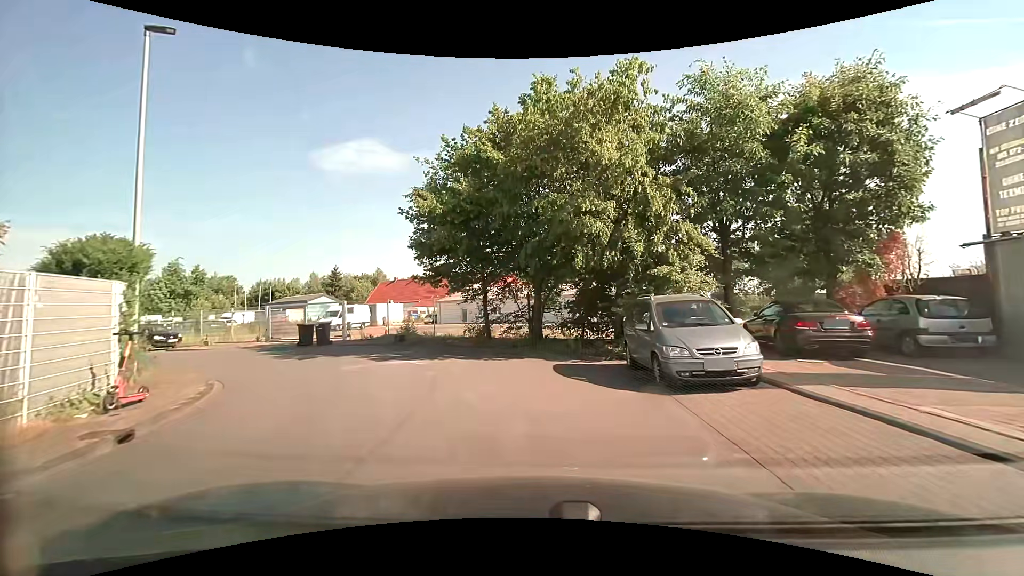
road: unclassified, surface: asphalt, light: Day
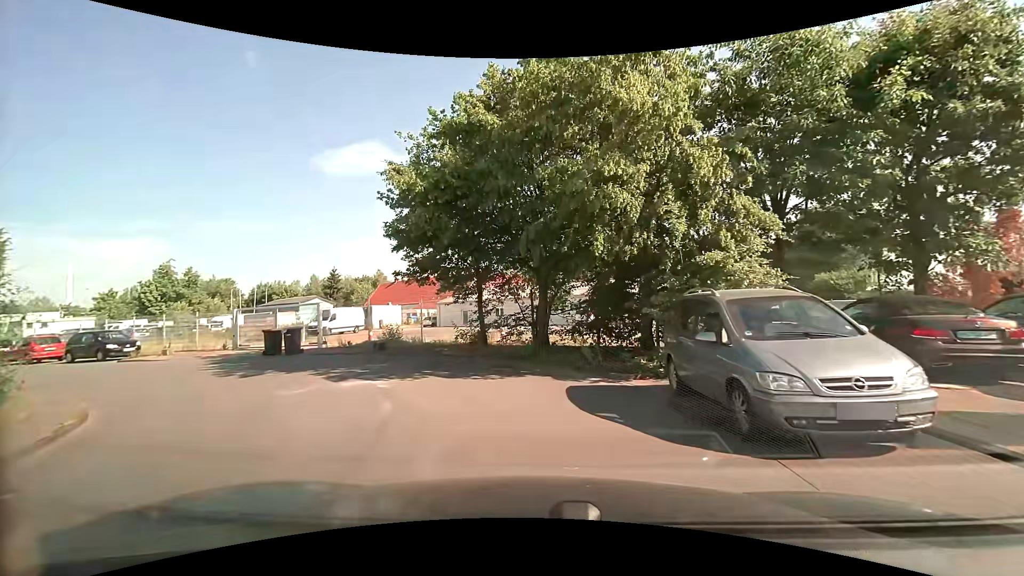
(0.0, +3.3) m; 0°
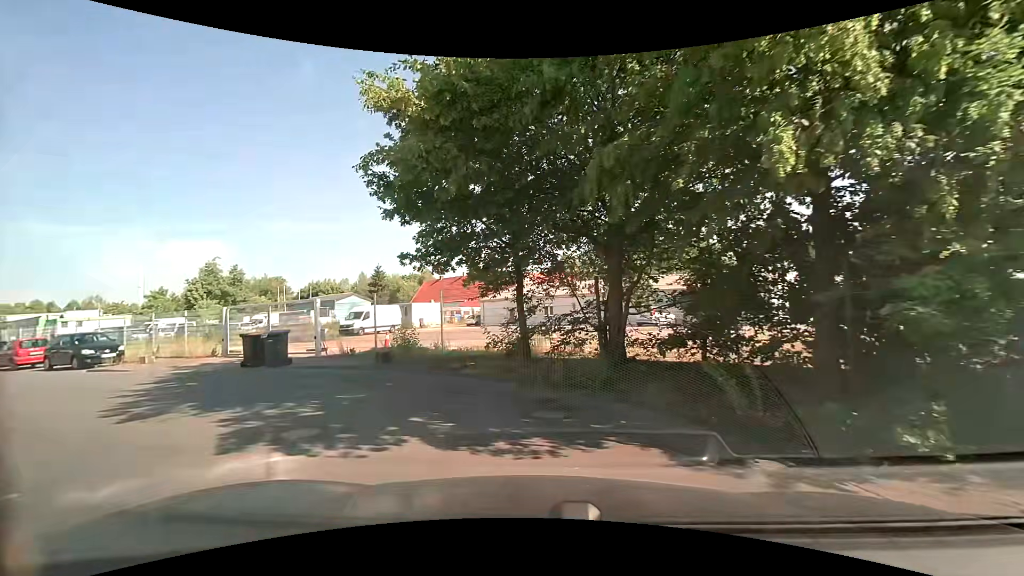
(-0.2, +5.3) m; -4°
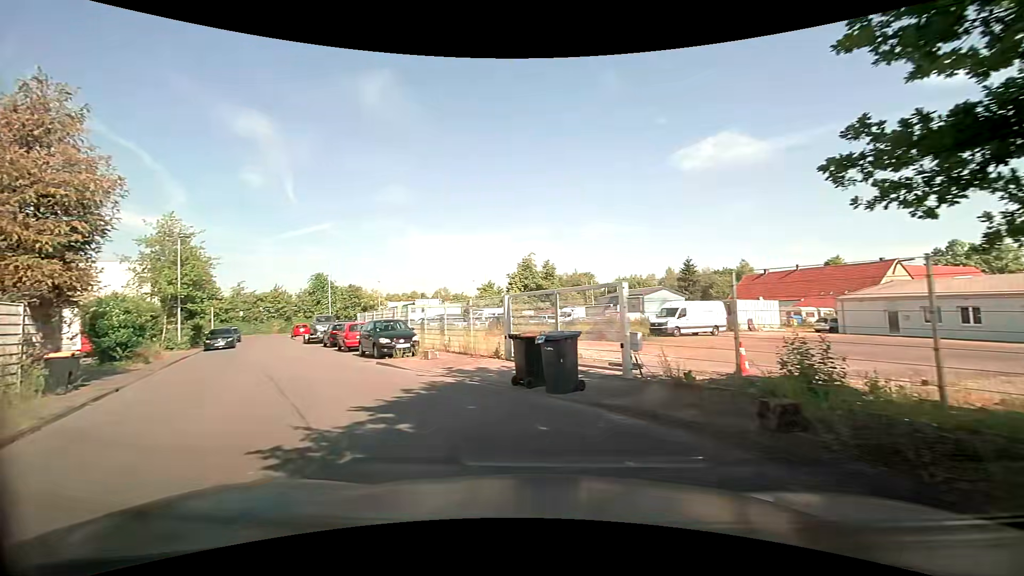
(-2.1, +7.2) m; -35°
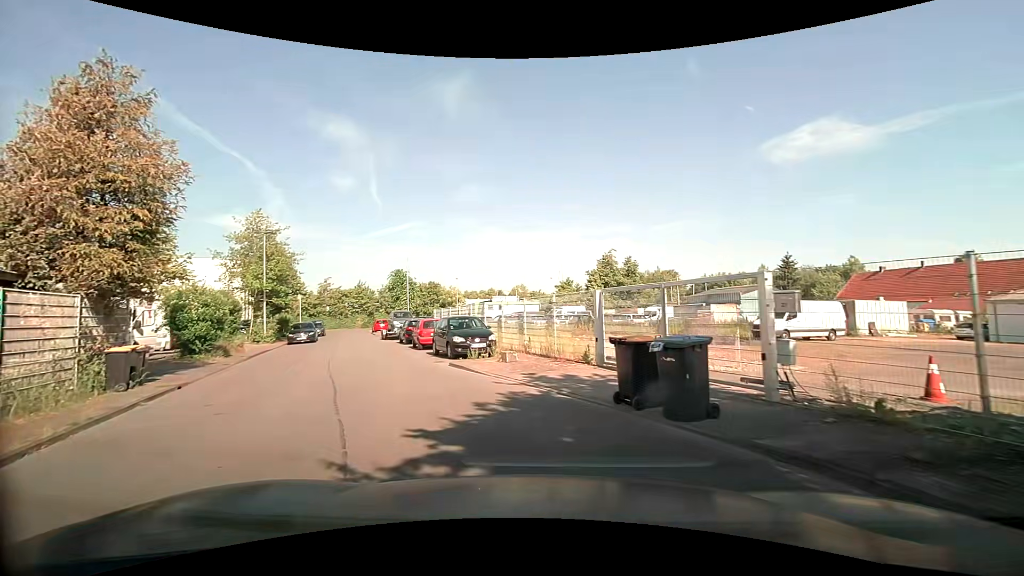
(-0.2, +2.1) m; -7°
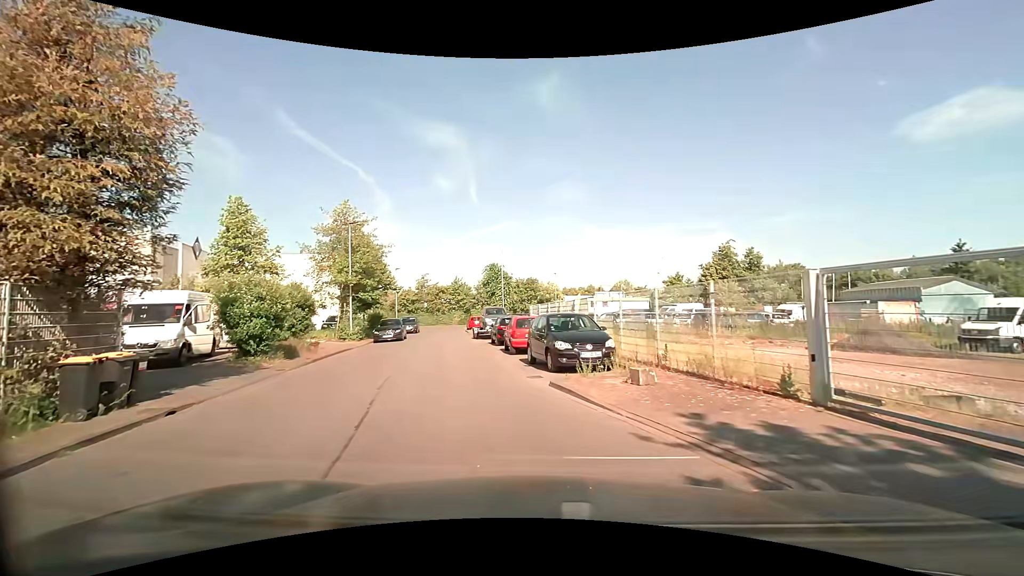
(-0.5, +4.9) m; -11°
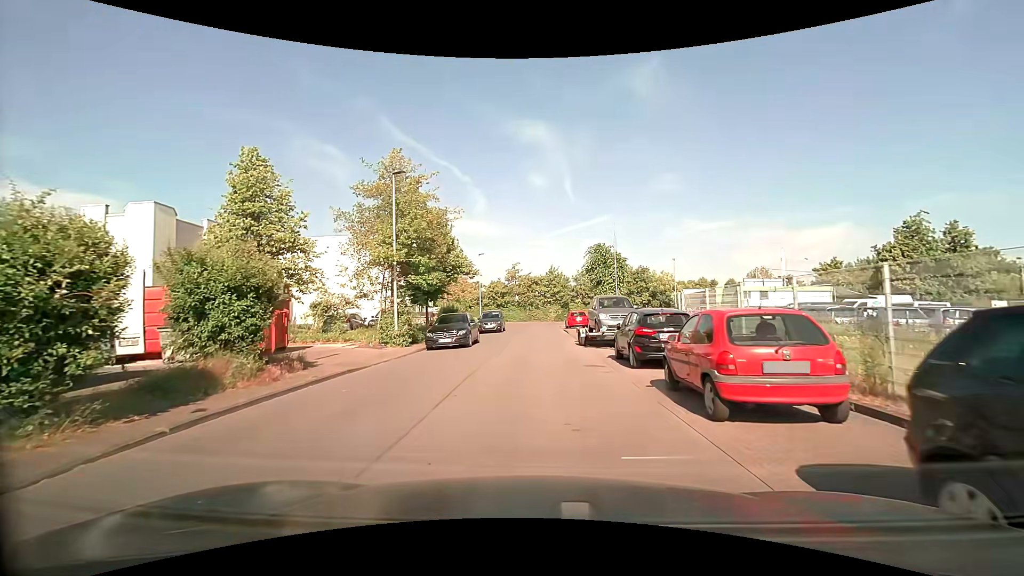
(-1.6, +11.9) m; -12°
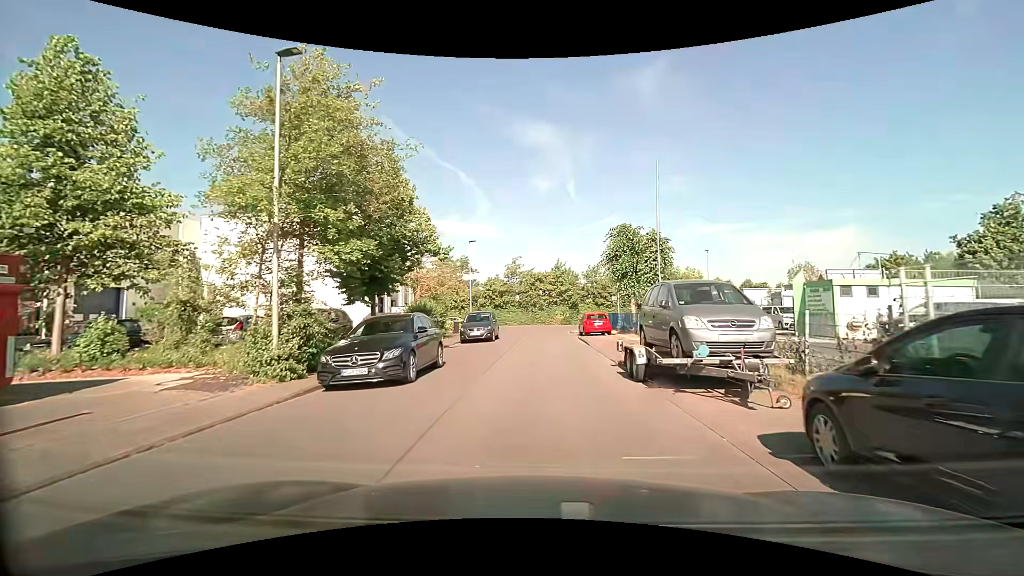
(0.0, +10.6) m; -1°
